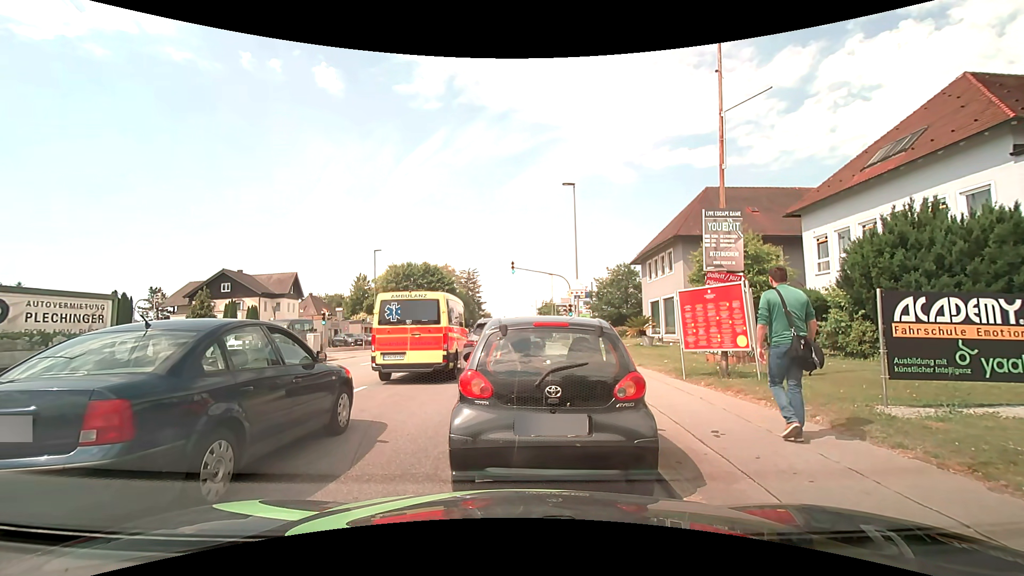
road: tertiary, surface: asphalt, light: Day
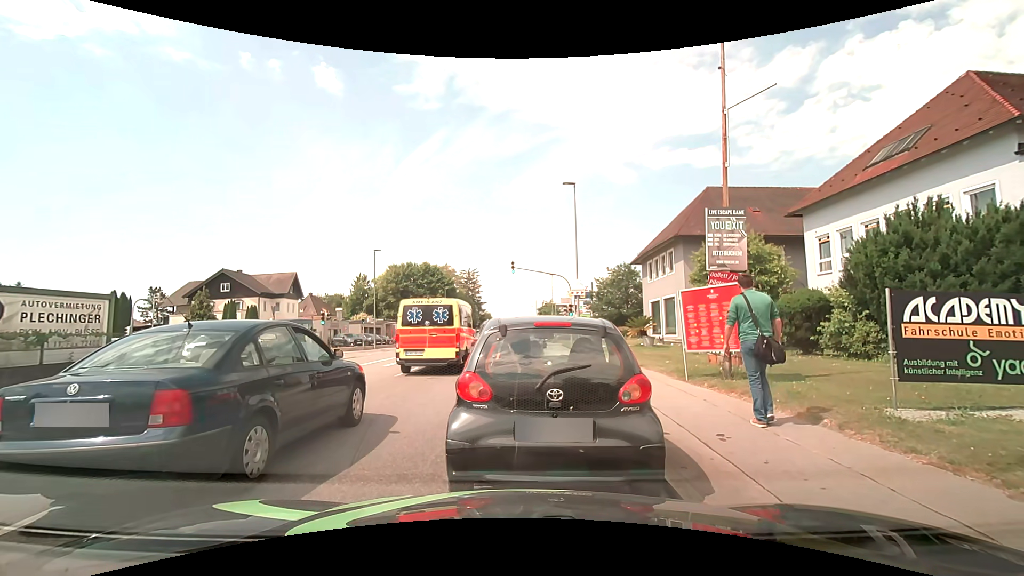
(0.0, +0.1) m; 0°
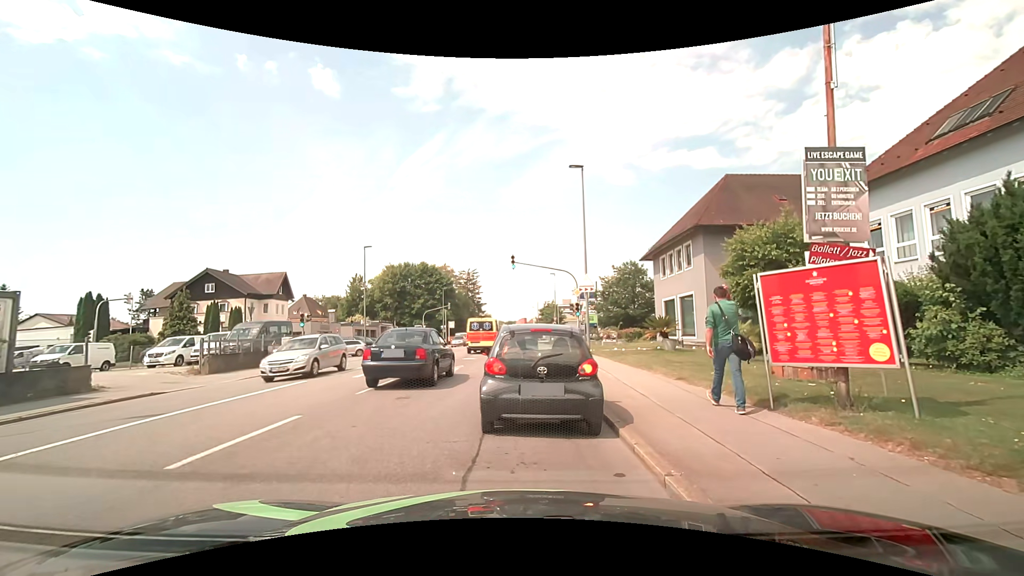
(+0.1, +3.9) m; +3°
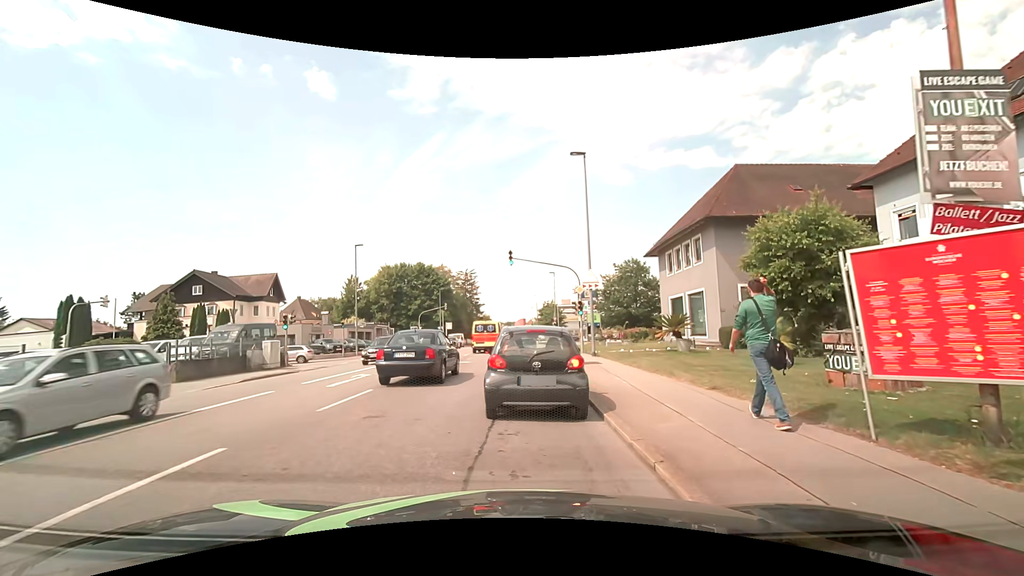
(0.0, +2.2) m; -2°
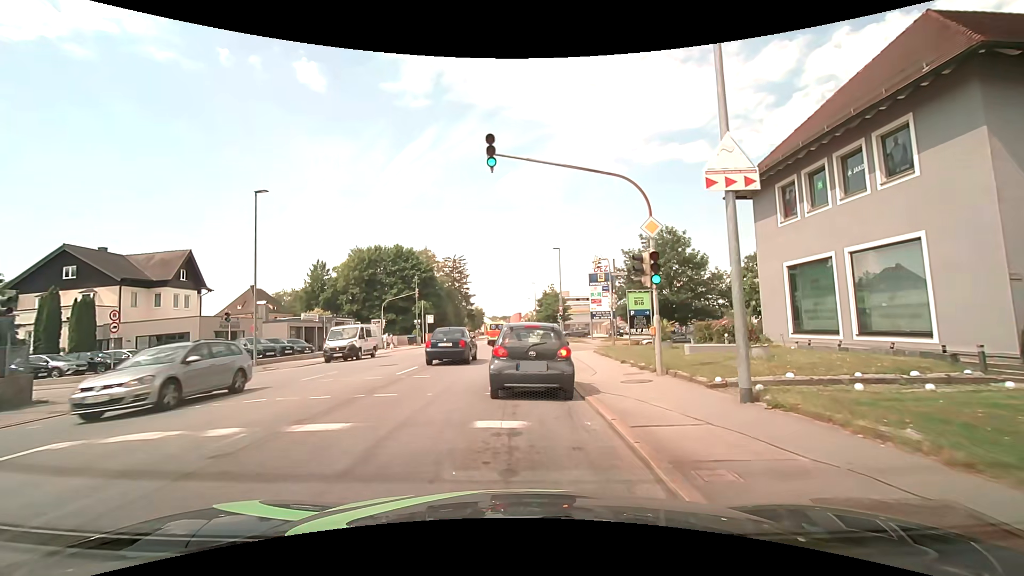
(+0.6, +16.8) m; +2°
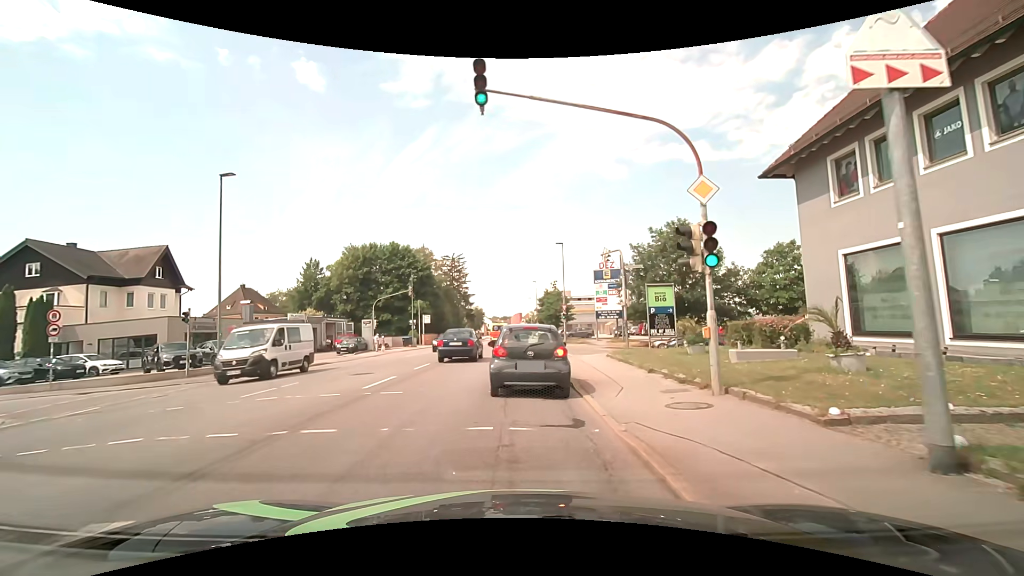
(0.0, +3.5) m; +1°
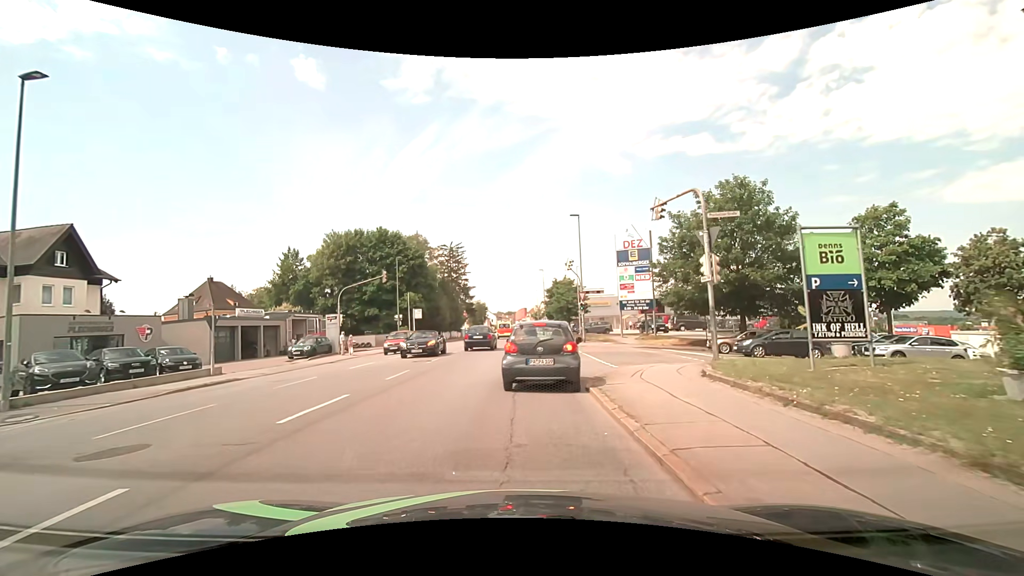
(-0.3, +10.7) m; -1°
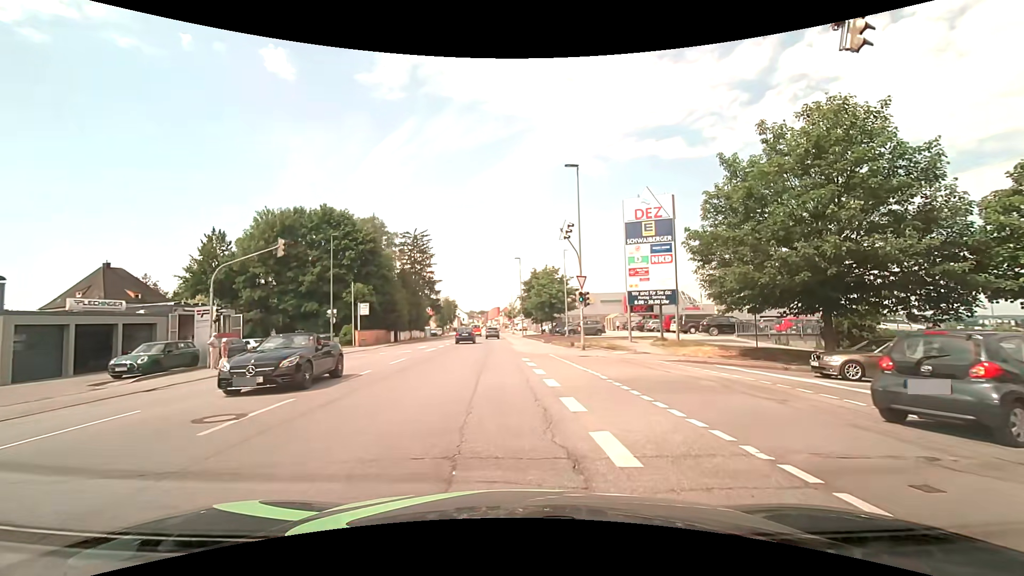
(+0.1, +12.6) m; +2°
